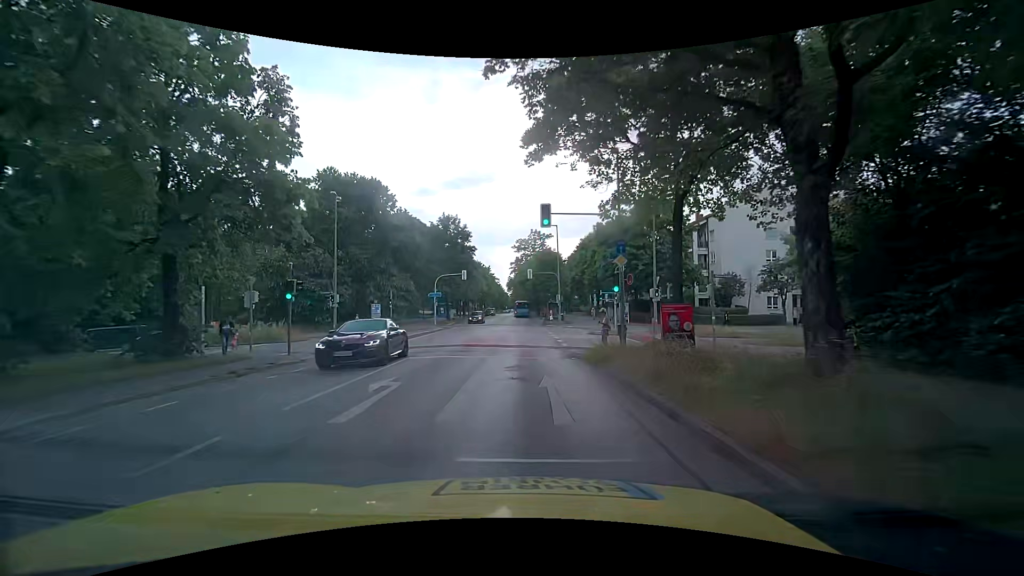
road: tertiary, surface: asphalt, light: Day
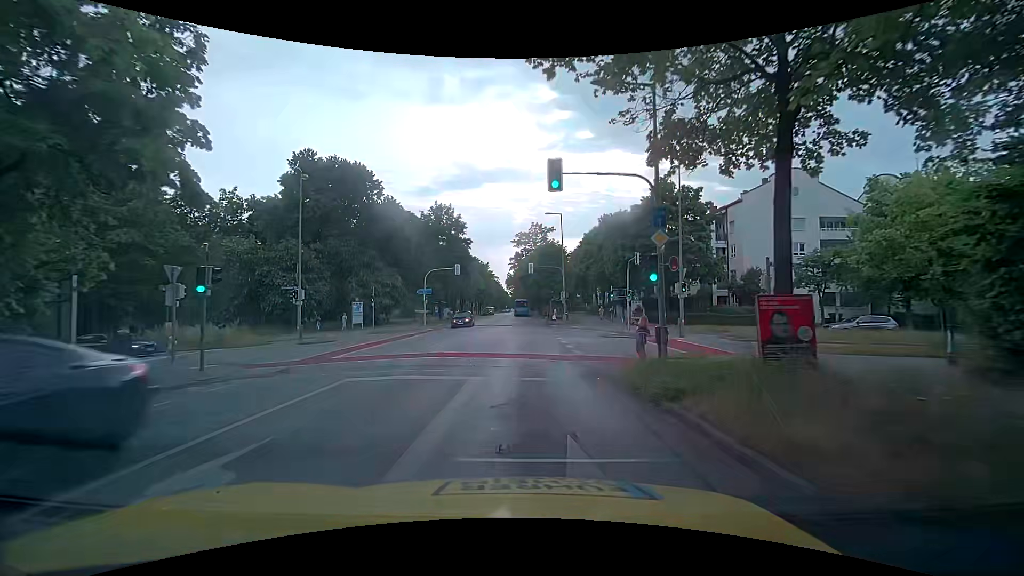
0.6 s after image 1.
(-0.2, +5.9) m; -2°
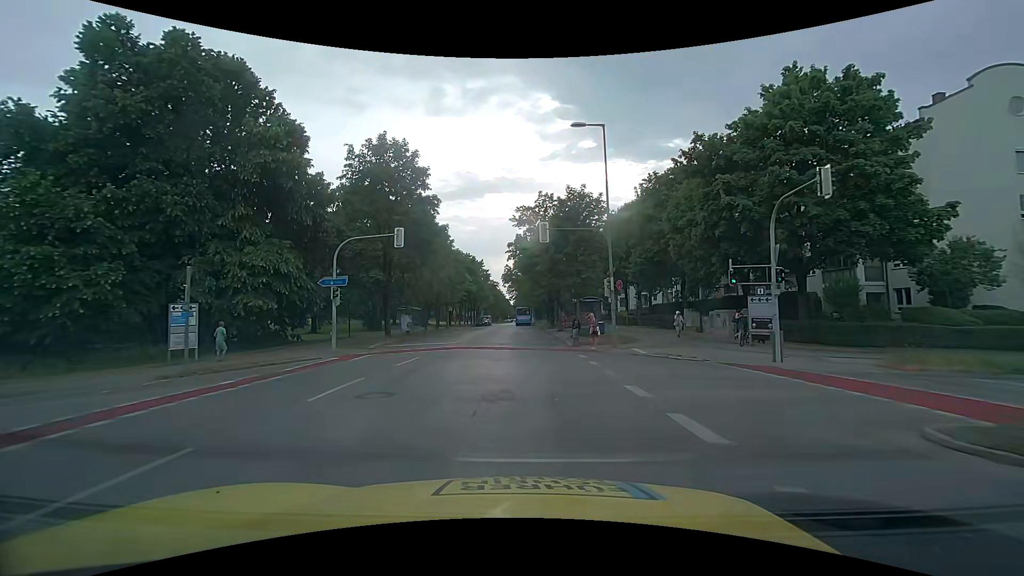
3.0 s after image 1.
(+0.1, +24.2) m; 0°
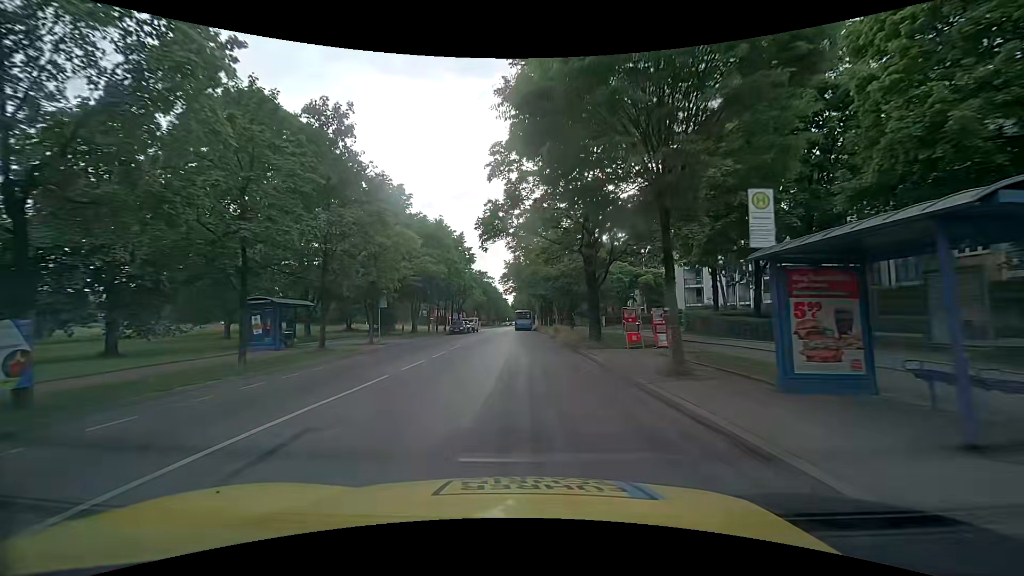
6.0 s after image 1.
(-0.3, +31.5) m; 0°
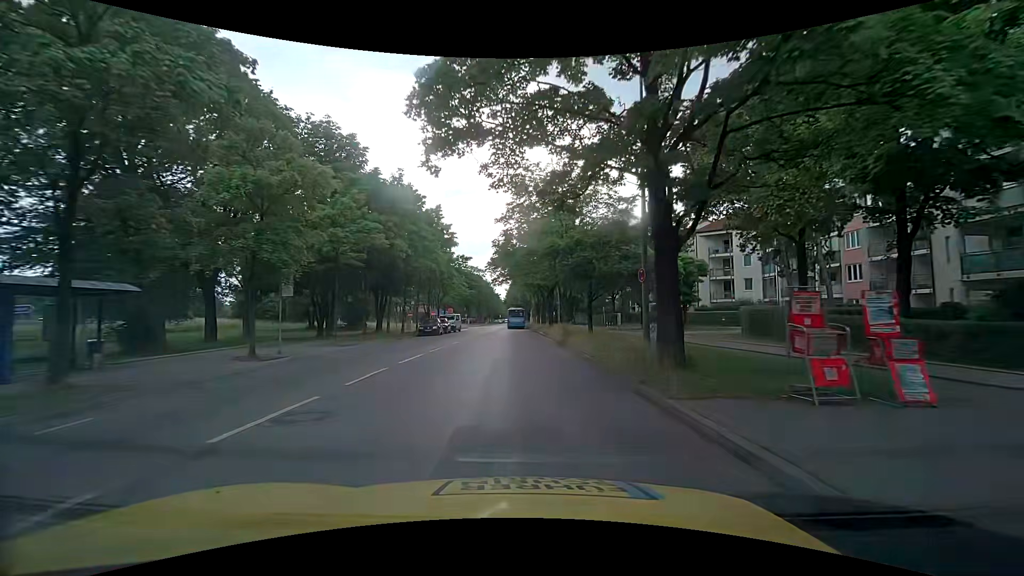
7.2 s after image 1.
(0.0, +12.6) m; 0°
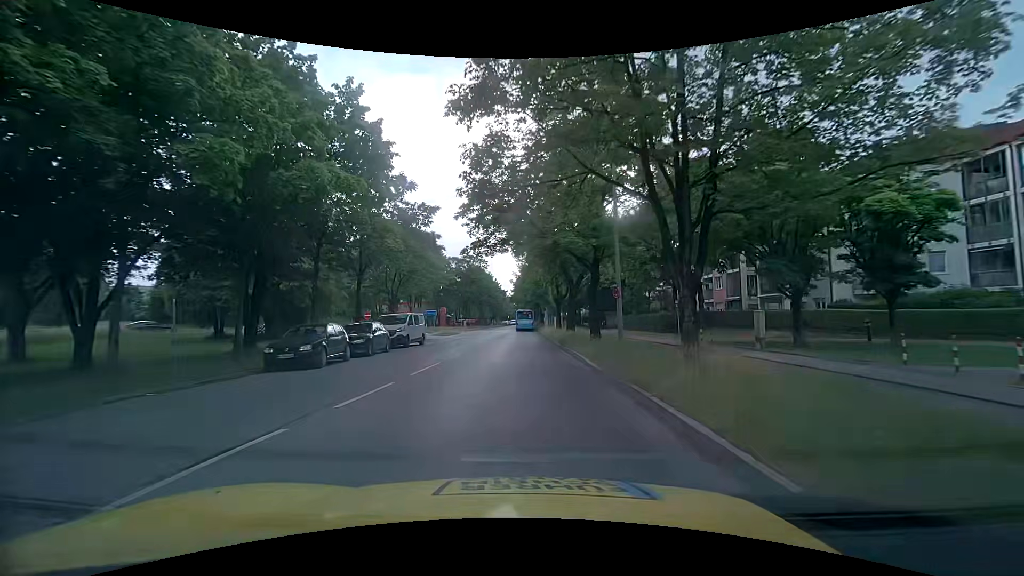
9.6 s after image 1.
(+0.4, +25.0) m; 0°
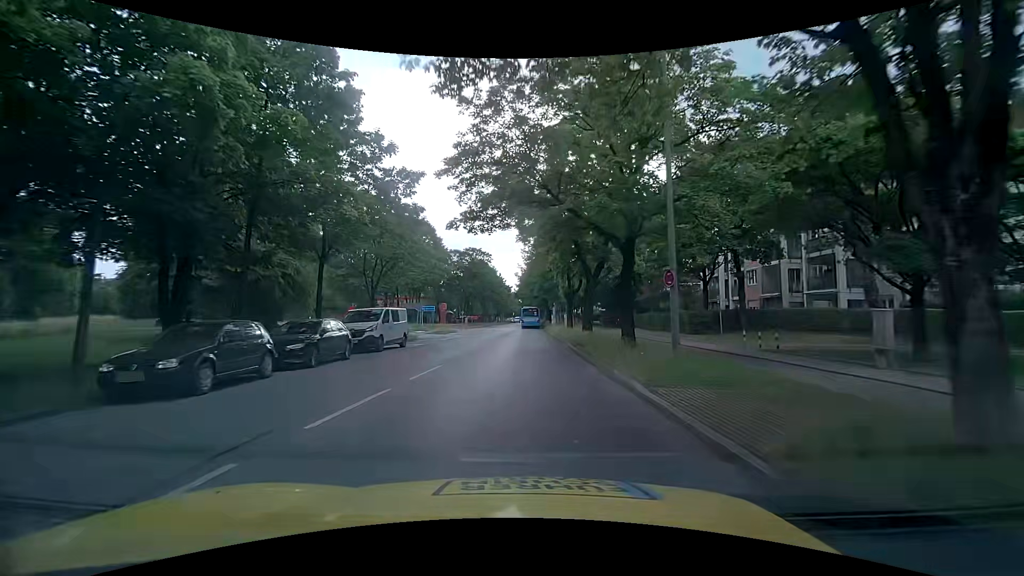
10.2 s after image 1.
(-0.1, +6.2) m; -1°
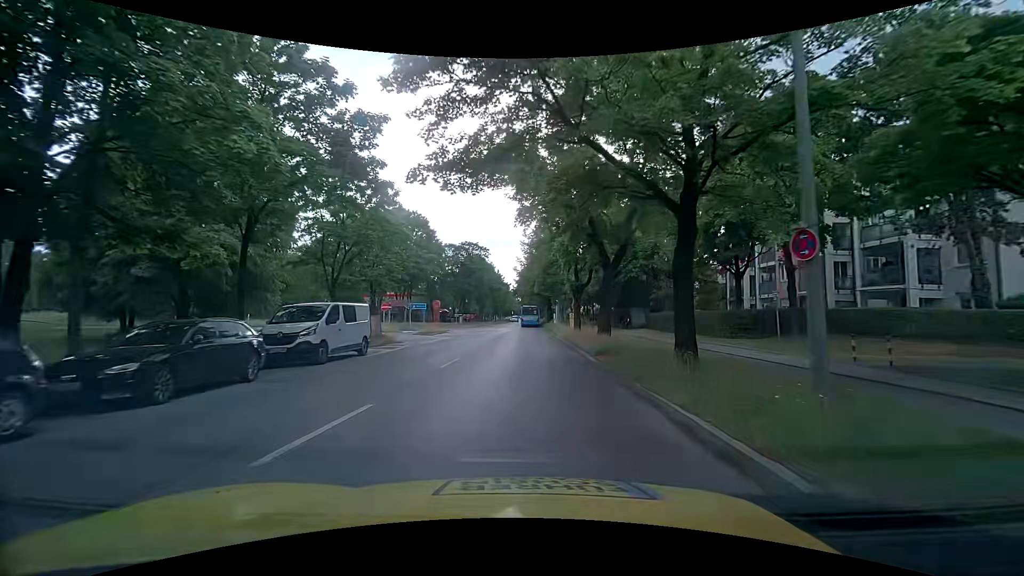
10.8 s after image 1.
(0.0, +6.2) m; +1°
(0, +10) (0, +20) (0, +30) (0, +40) (0, +50) (0, +60) (0, +70) (0, +80) (0, +90) (0, +100) m
